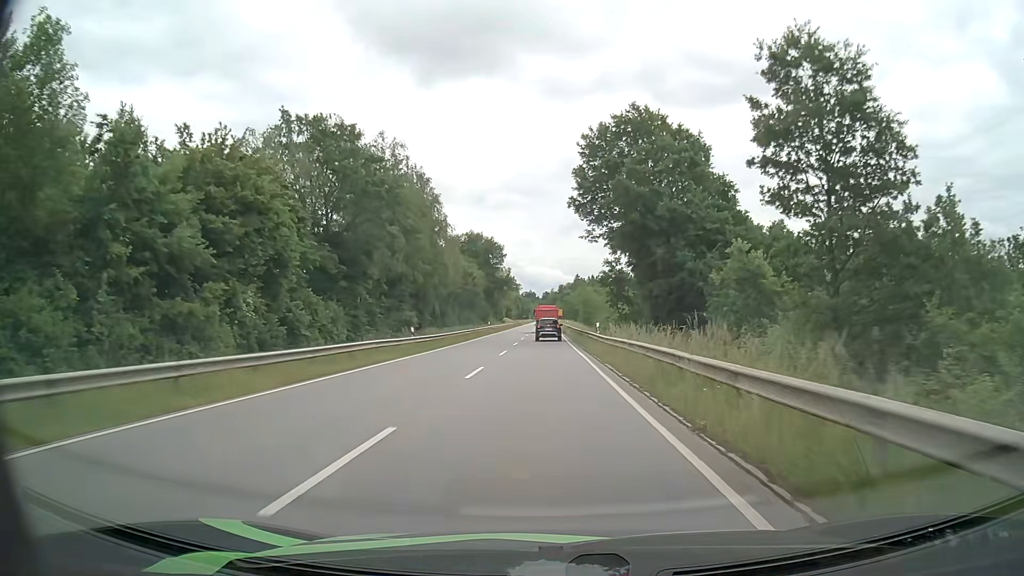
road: secondary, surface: asphalt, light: Day
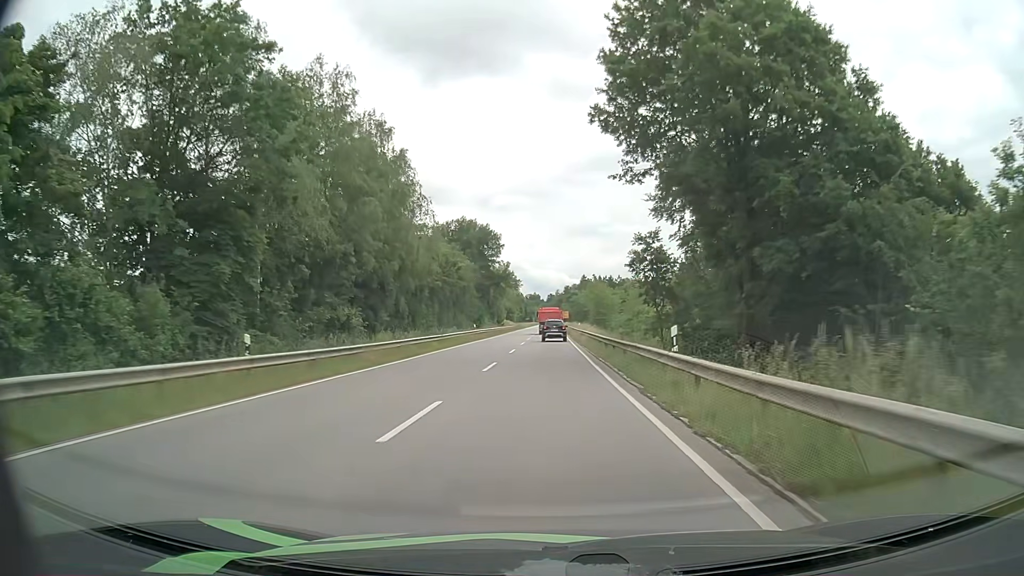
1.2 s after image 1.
(-0.1, +20.8) m; 0°
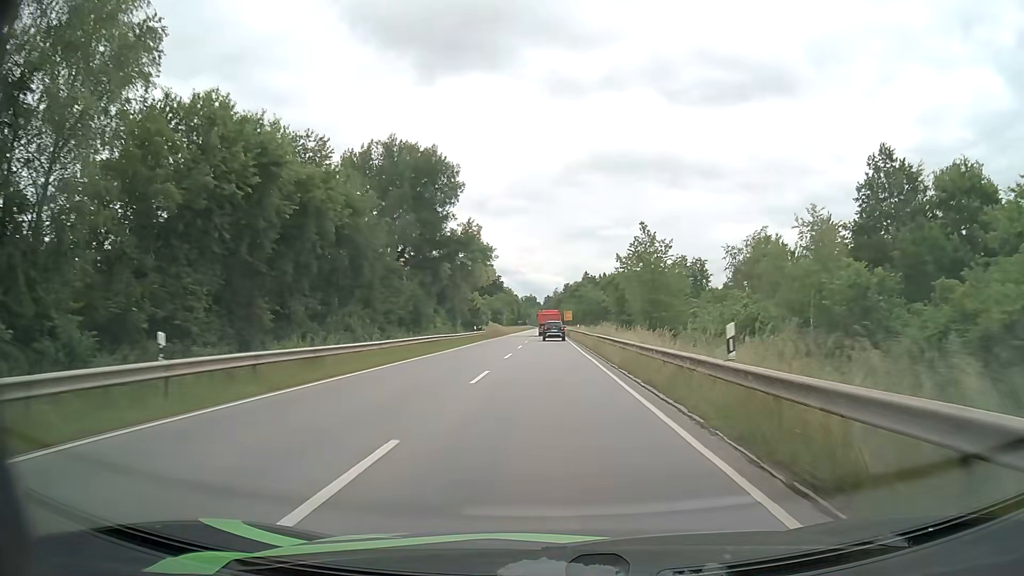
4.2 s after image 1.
(-0.1, +52.4) m; 0°
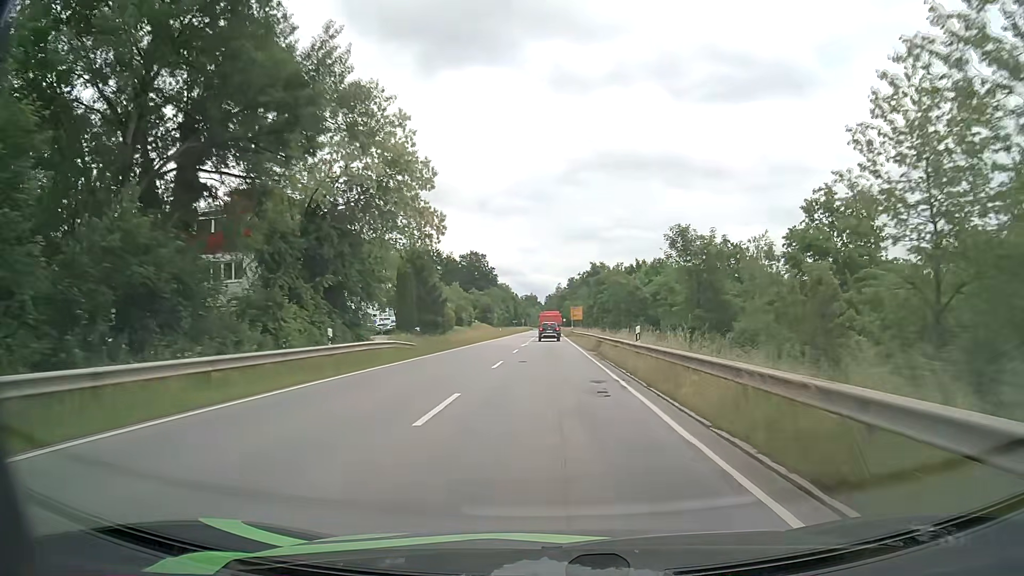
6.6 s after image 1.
(0.0, +42.6) m; 0°
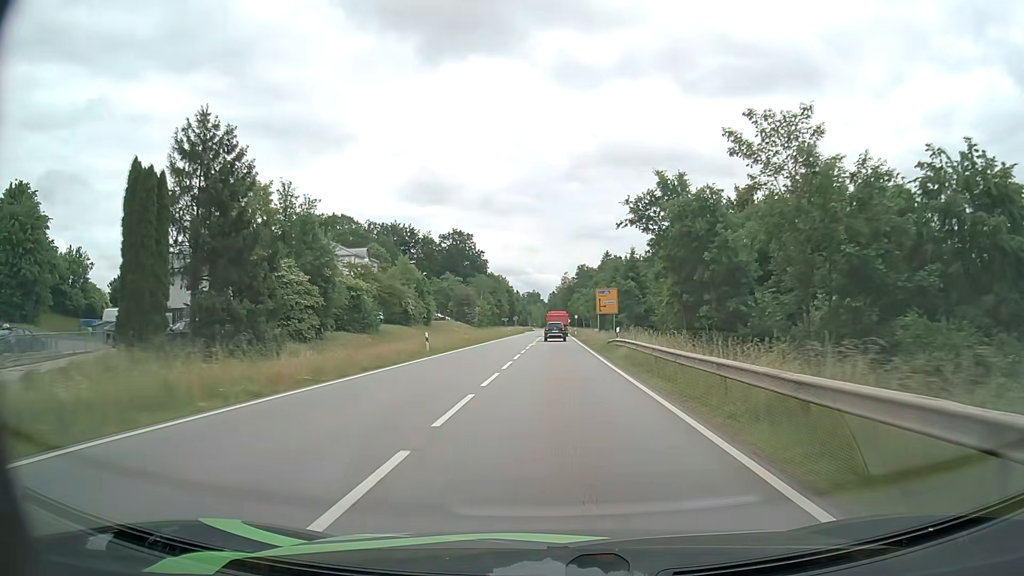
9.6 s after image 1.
(+0.1, +54.1) m; 0°
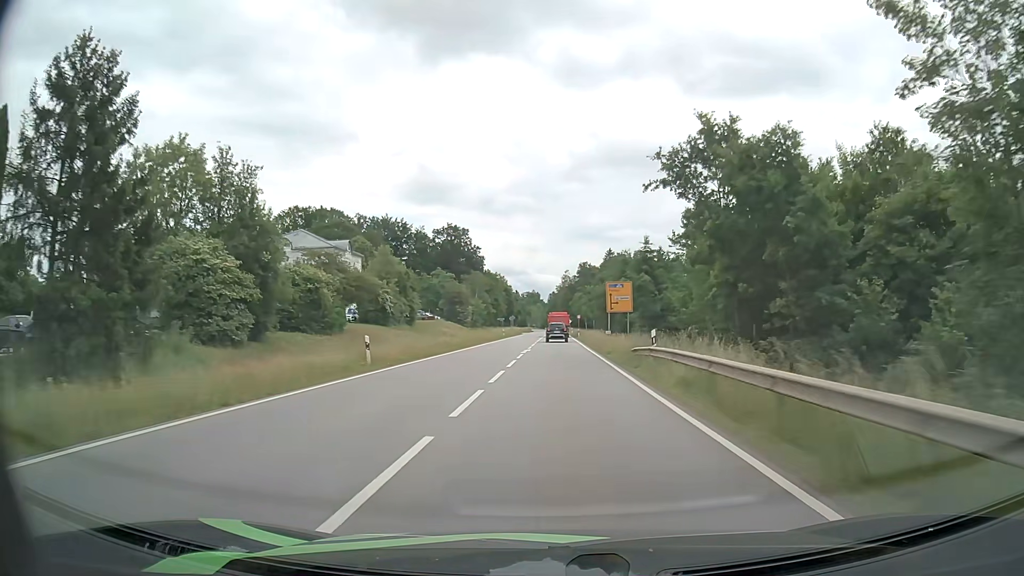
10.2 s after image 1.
(0.0, +10.9) m; 0°
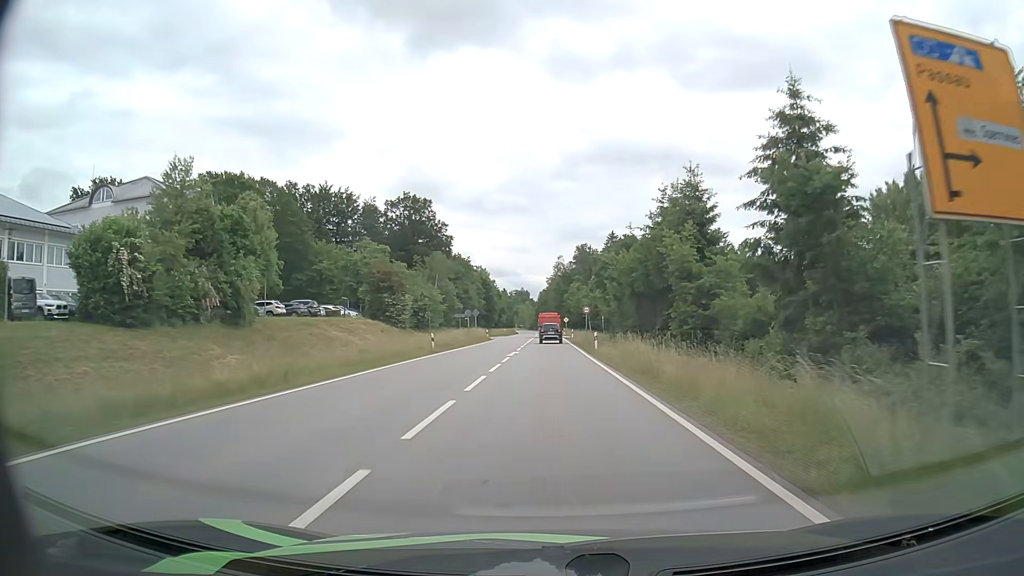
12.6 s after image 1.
(+0.5, +44.0) m; +1°
